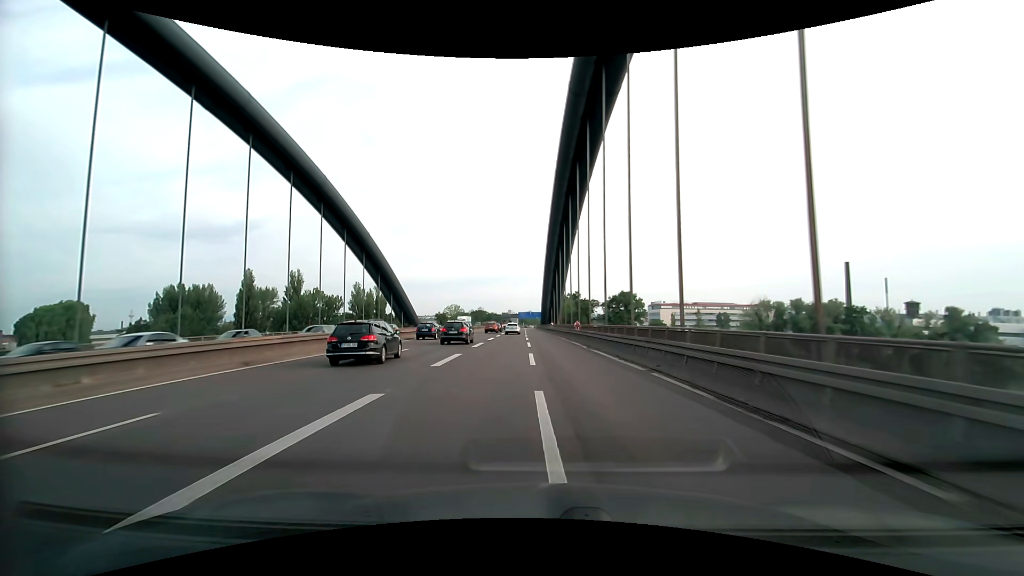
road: motorway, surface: asphalt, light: Day
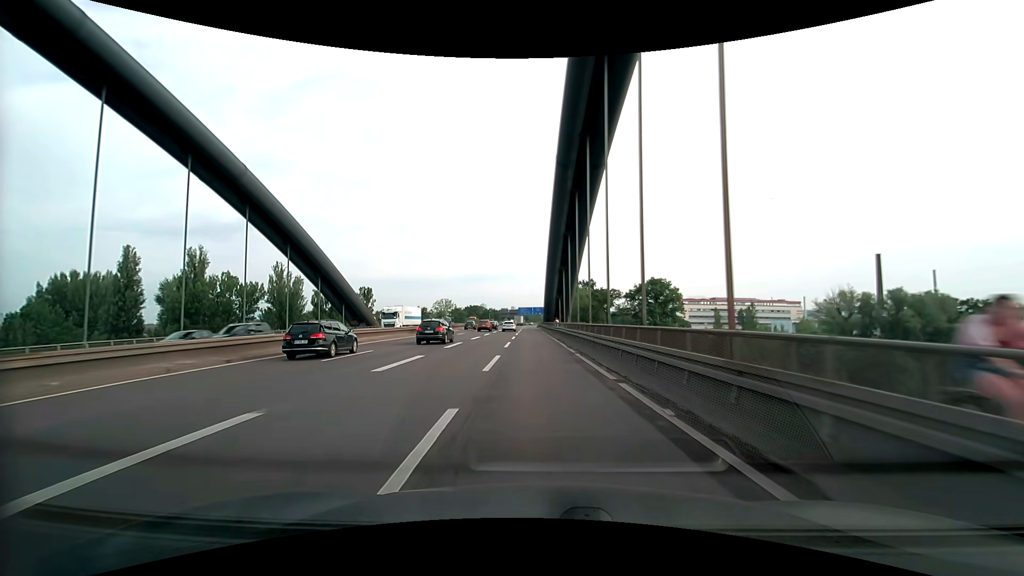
(0.0, +38.4) m; 0°
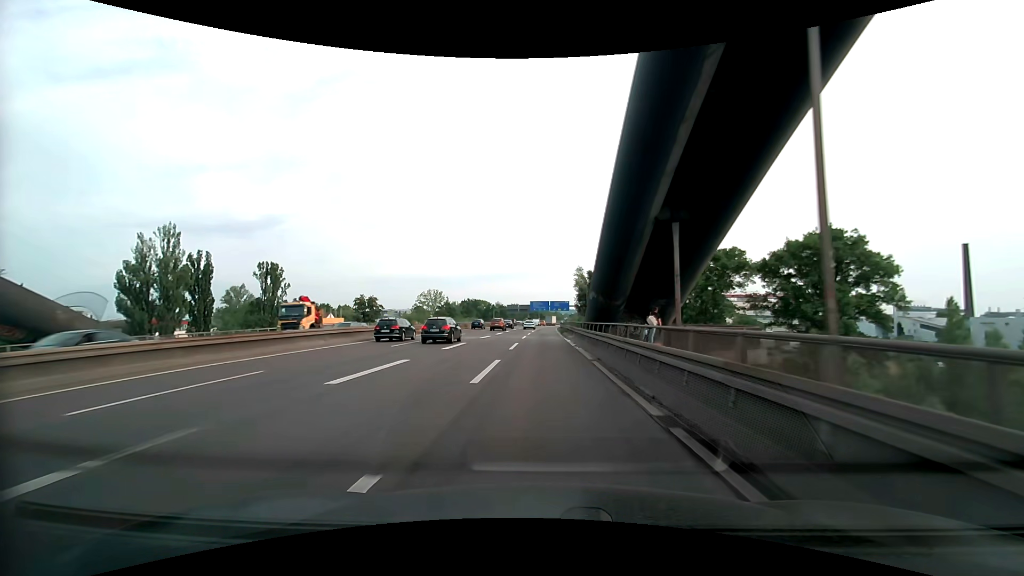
(-1.6, +64.5) m; -2°
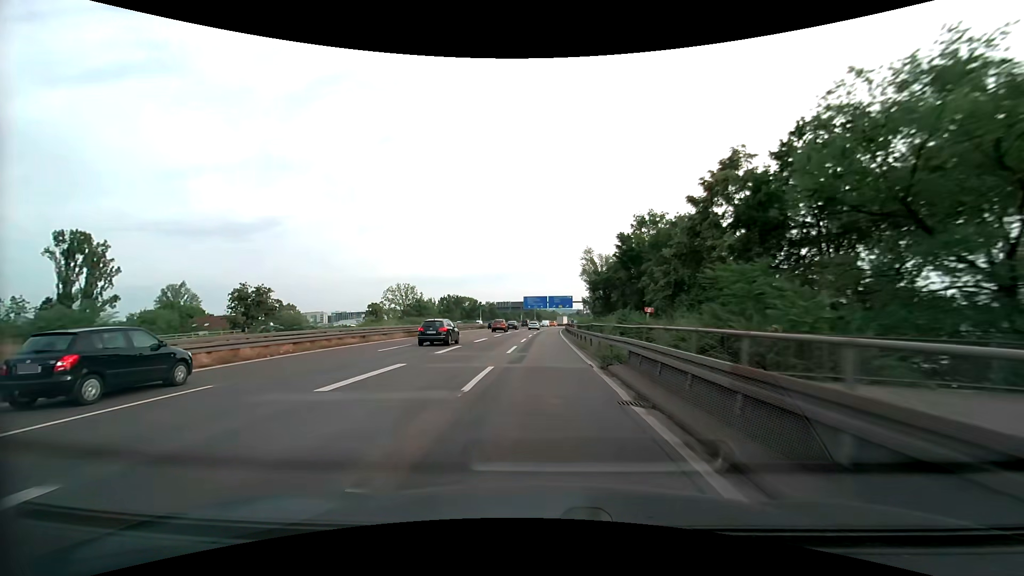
(0.0, +38.1) m; 0°
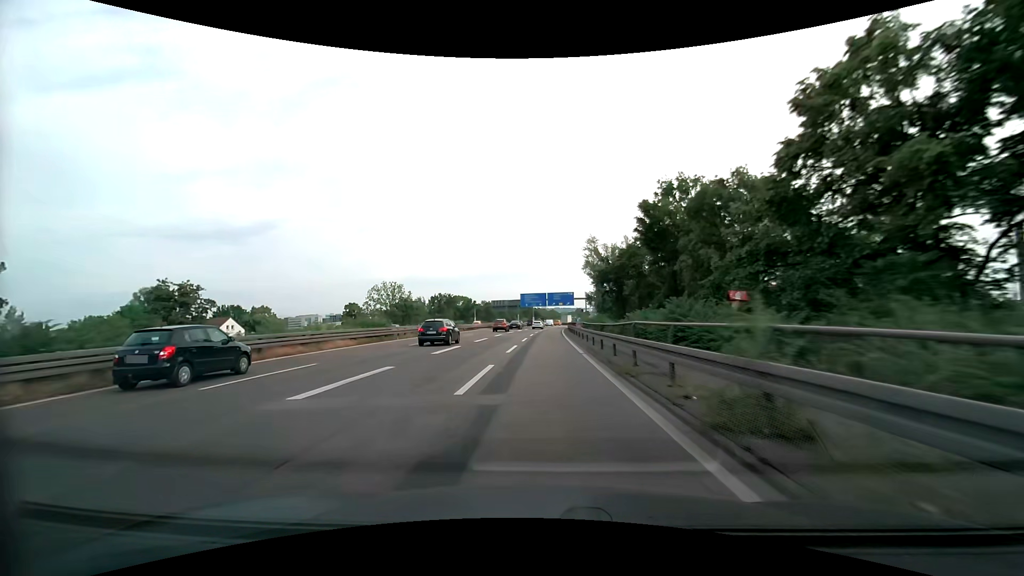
(0.0, +12.6) m; 0°
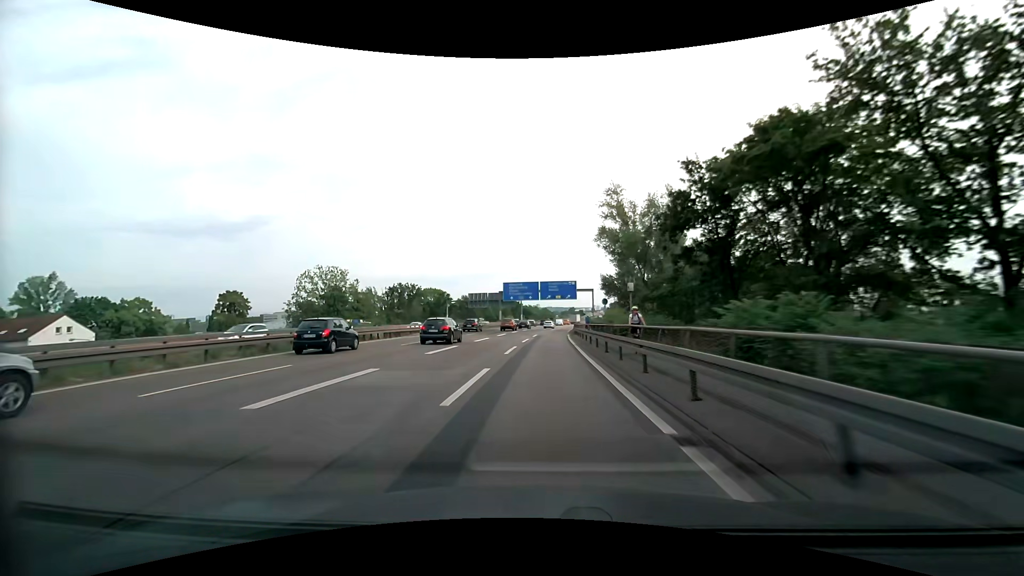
(+0.2, +37.4) m; +1°
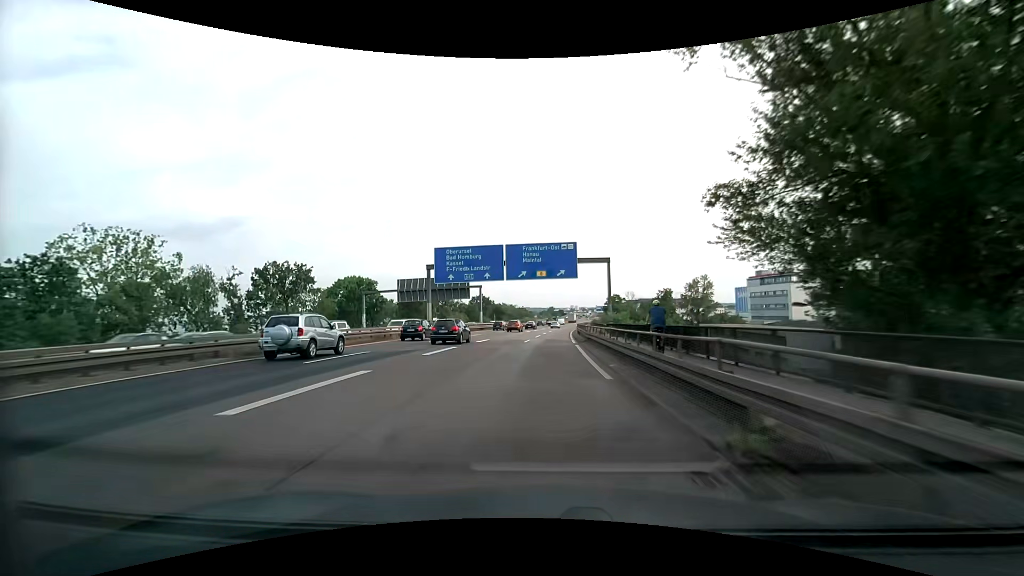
(+1.0, +49.1) m; +3°
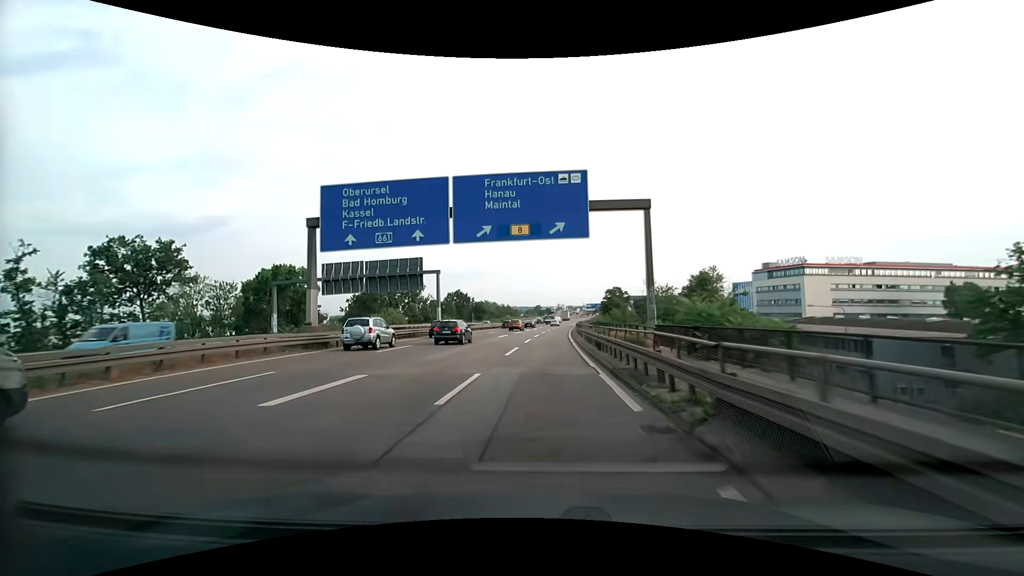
(+0.3, +24.2) m; +2°
(0, +10) (0, +20) (0, +30) (+1, +40) (+1, +50) (+1, +60) (+2, +70) (+3, +80) (+3, +90) (+4, +100) m
